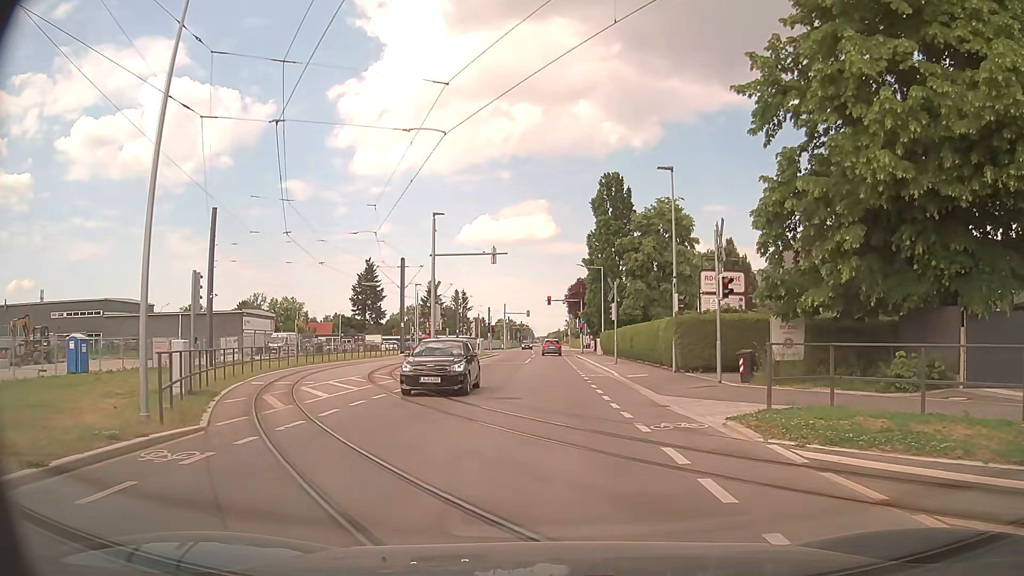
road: residential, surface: asphalt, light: Day
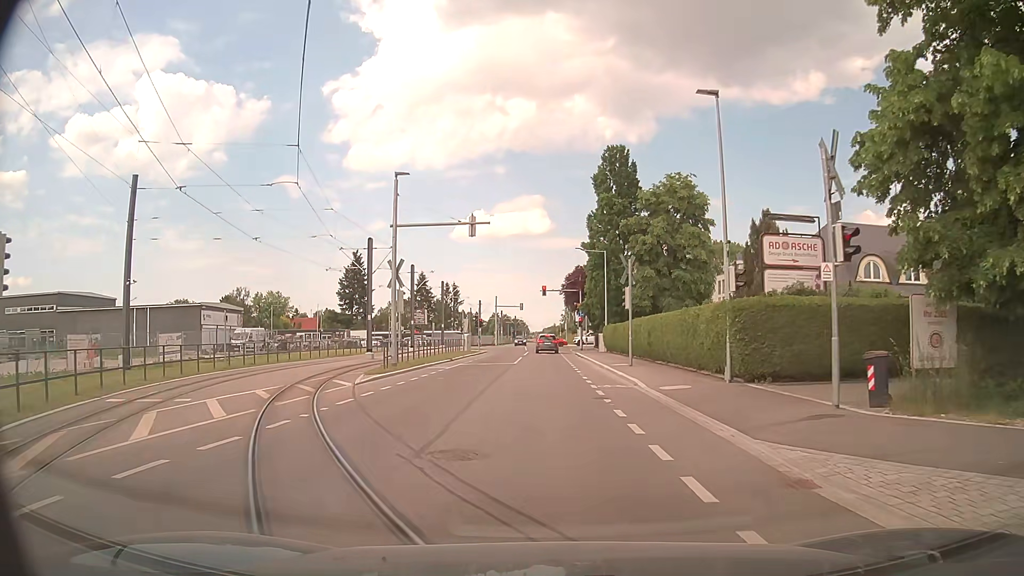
(+0.1, +8.5) m; 0°
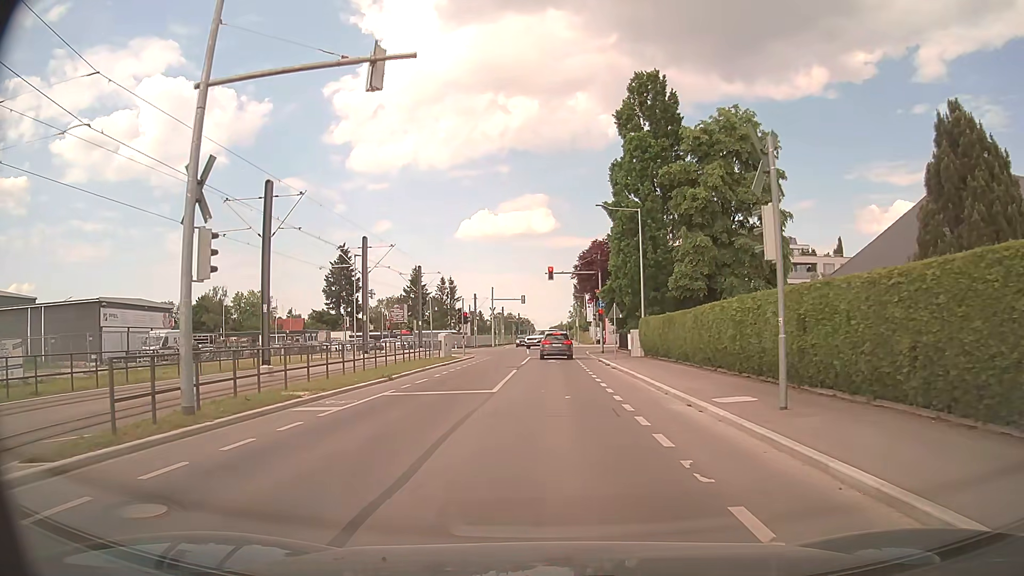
(+0.1, +17.7) m; 0°
(0, +10) (0, +20) (0, +30) (+1, +40) (0, +50) (+2, +60) (+8, +67) (+18, +70) (+27, +71) (+37, +72) m
